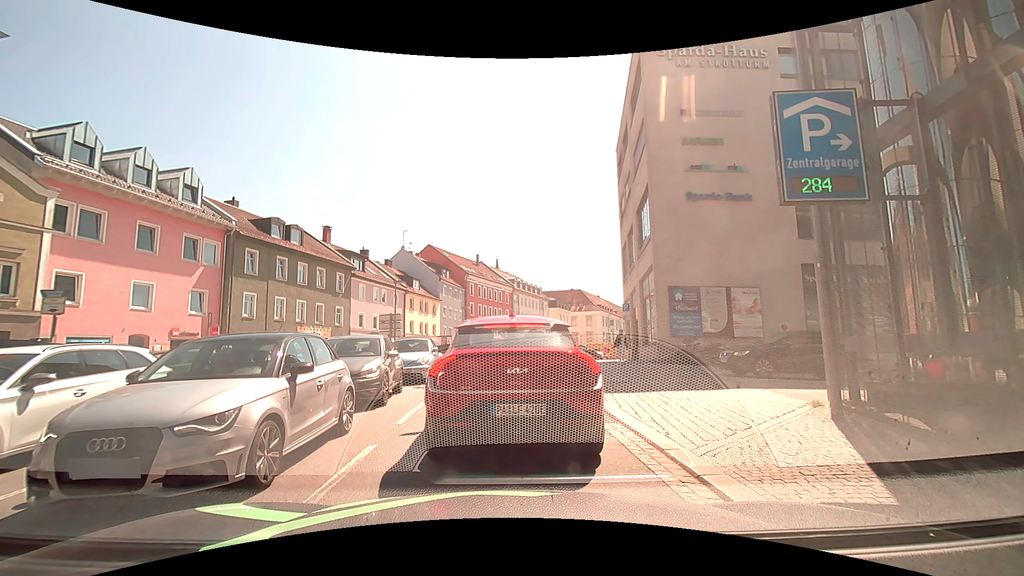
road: tertiary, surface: asphalt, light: Day
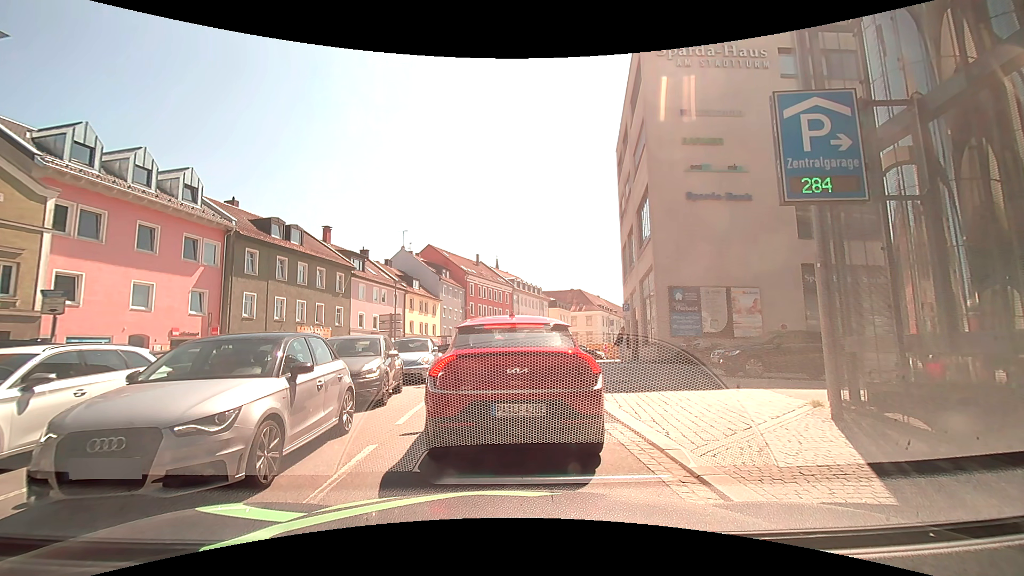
(0.0, 0.0) m; 0°
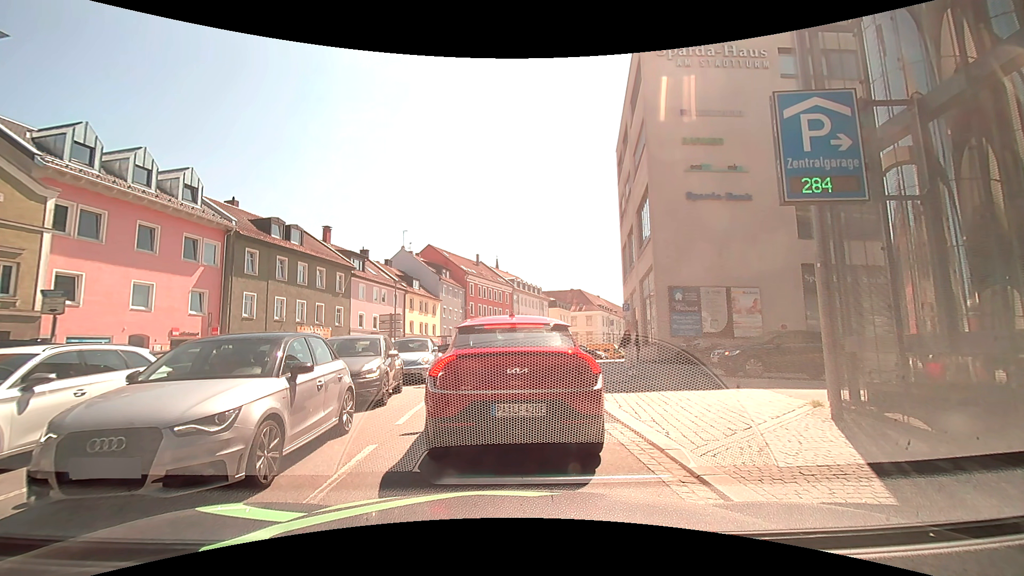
(0.0, 0.0) m; 0°
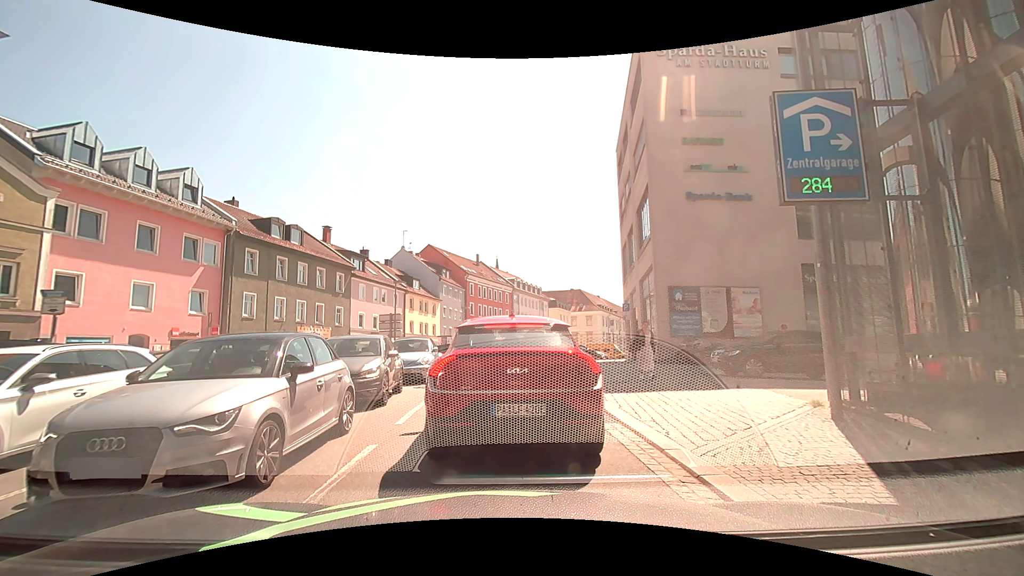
(0.0, 0.0) m; 0°
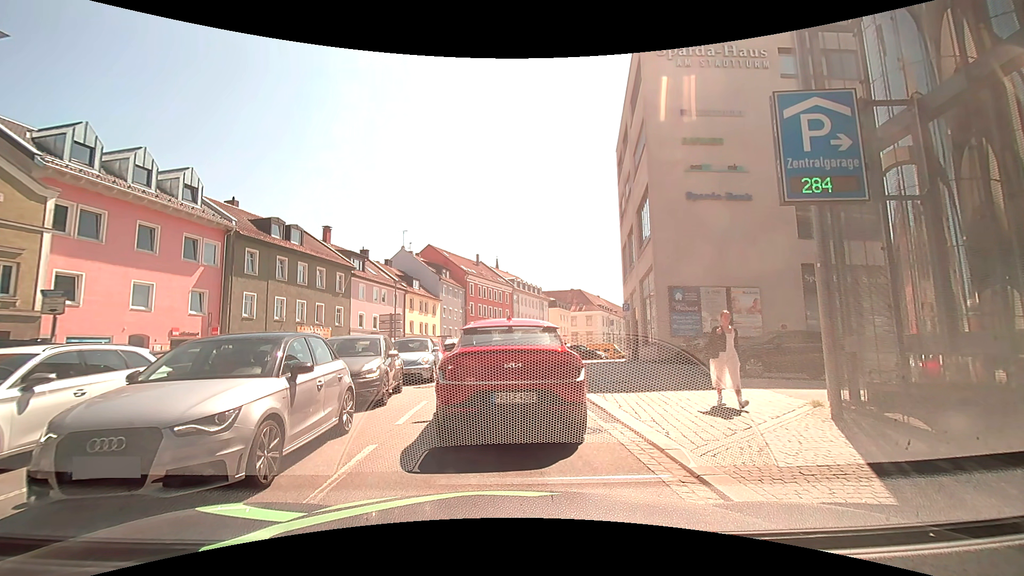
(0.0, 0.0) m; 0°
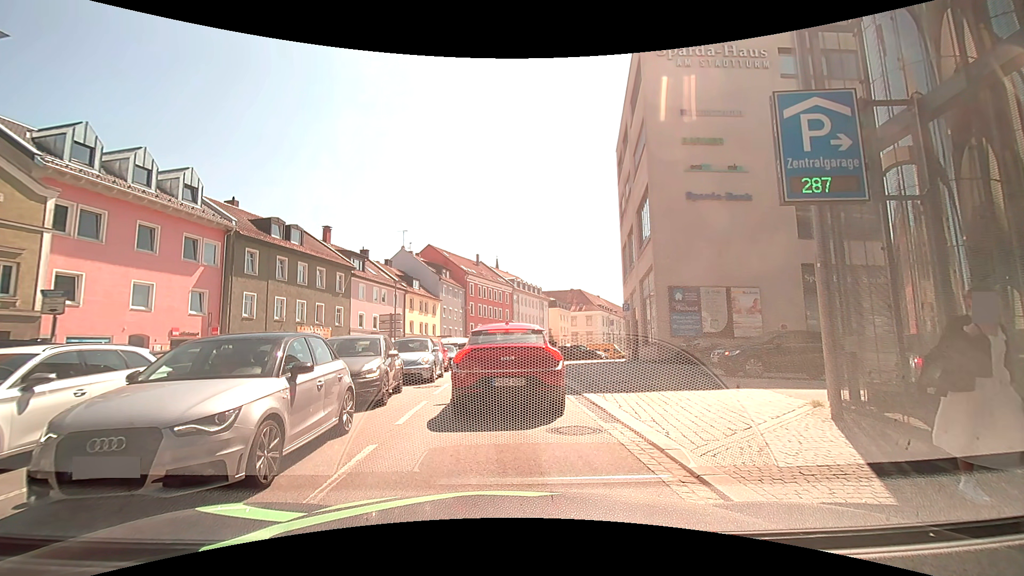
(0.0, 0.0) m; 0°
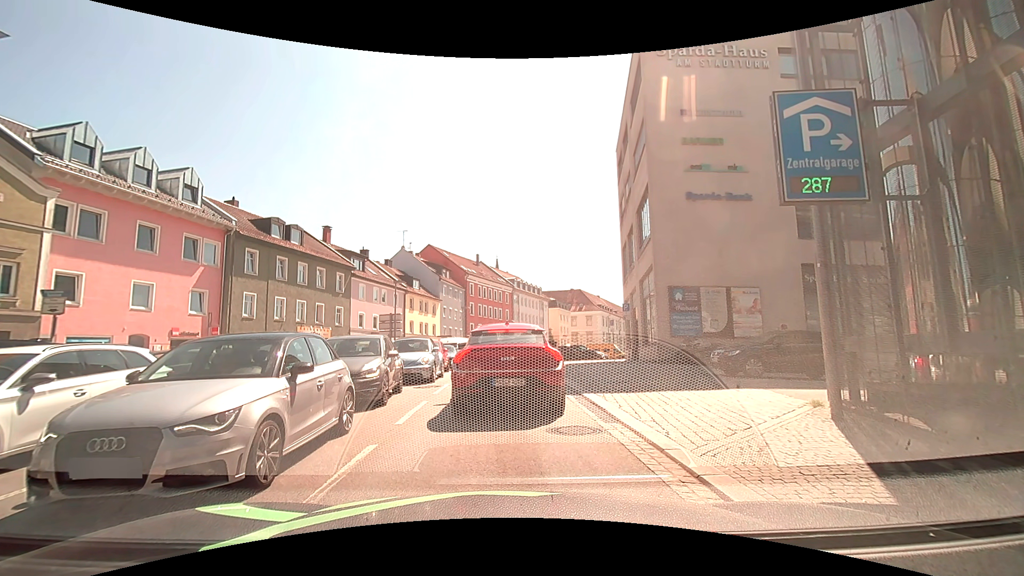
(0.0, 0.0) m; 0°
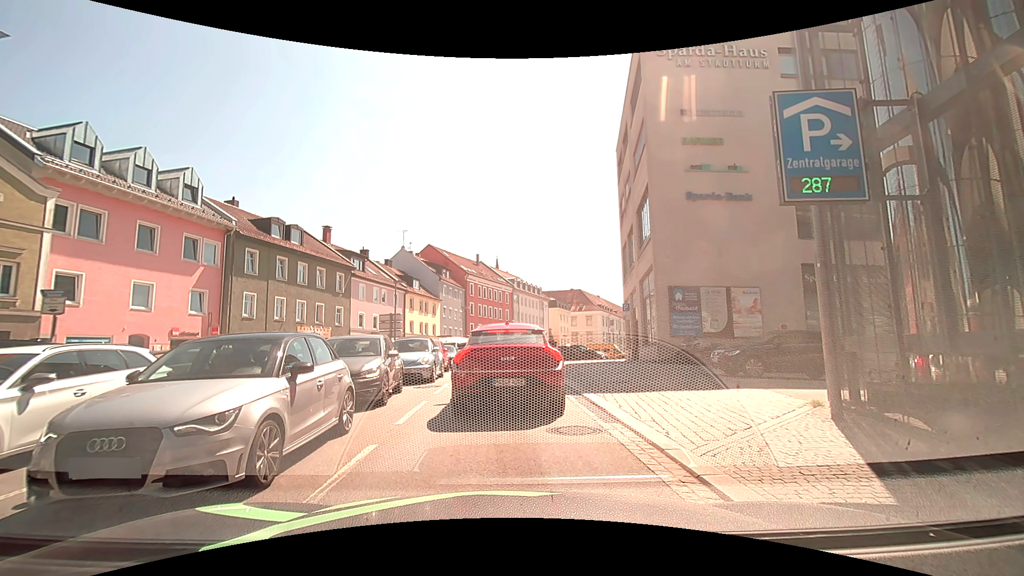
(0.0, 0.0) m; 0°
